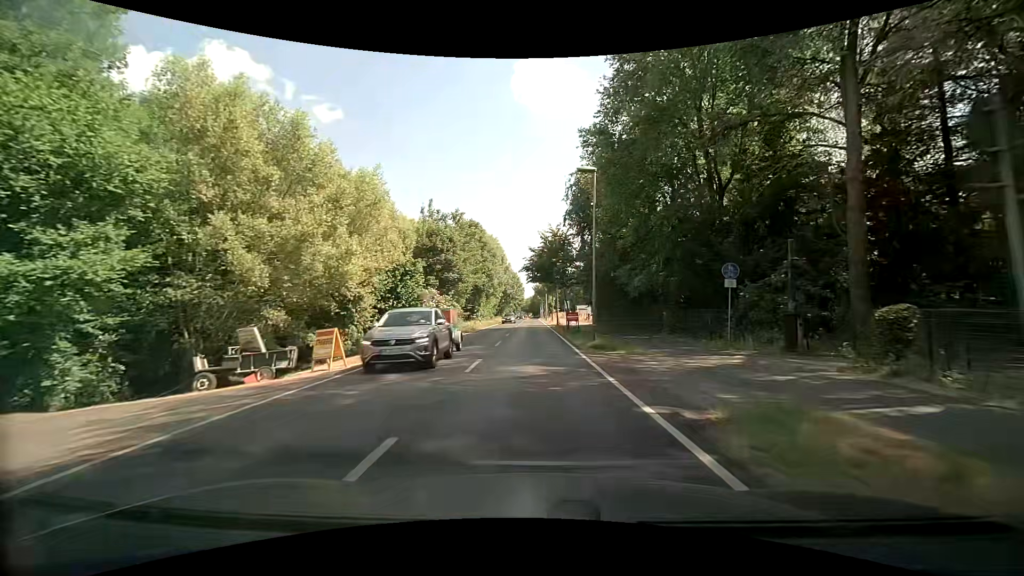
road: secondary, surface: asphalt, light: Day
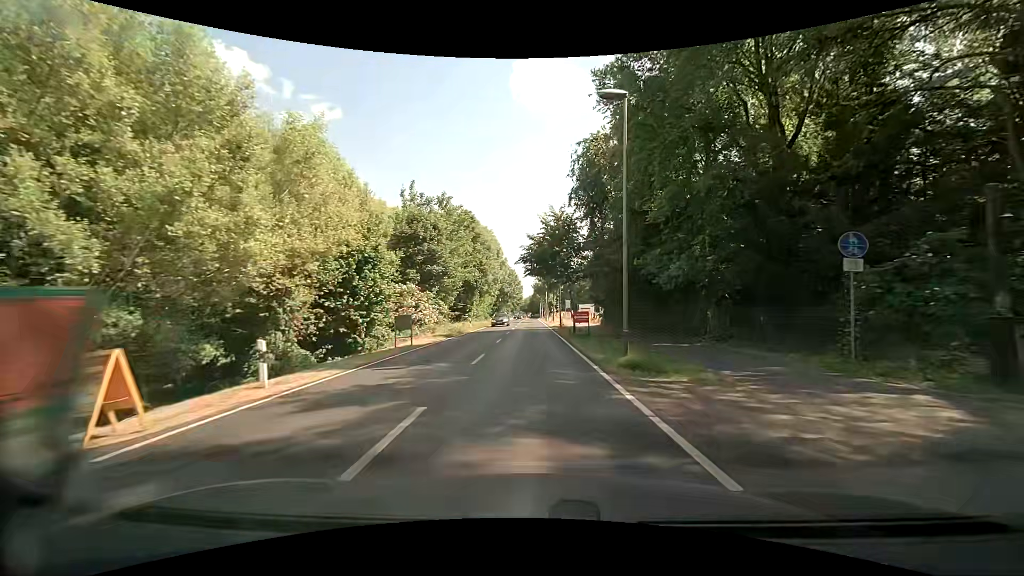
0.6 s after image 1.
(0.0, +7.3) m; +1°
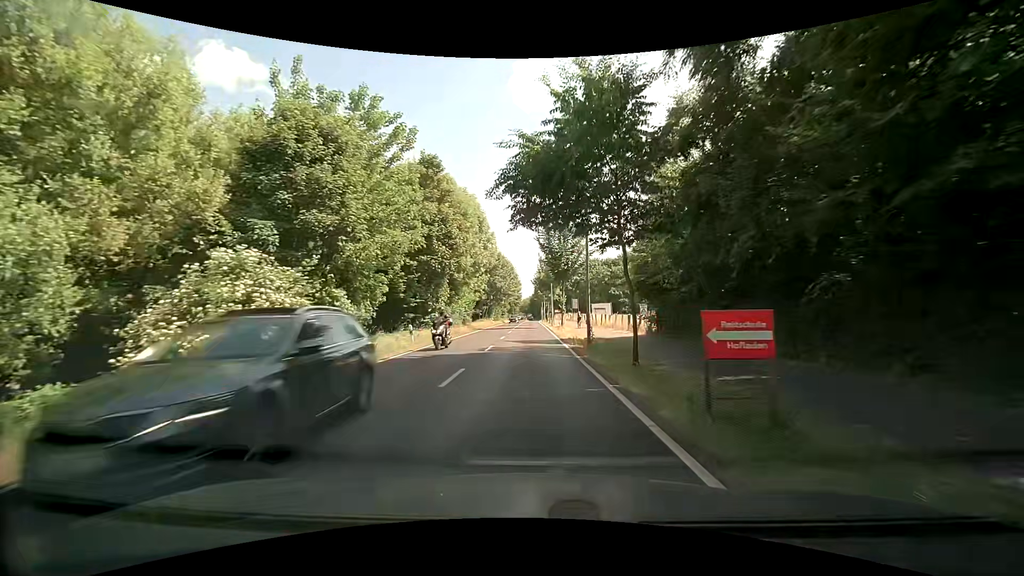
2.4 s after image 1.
(-0.4, +21.8) m; -1°
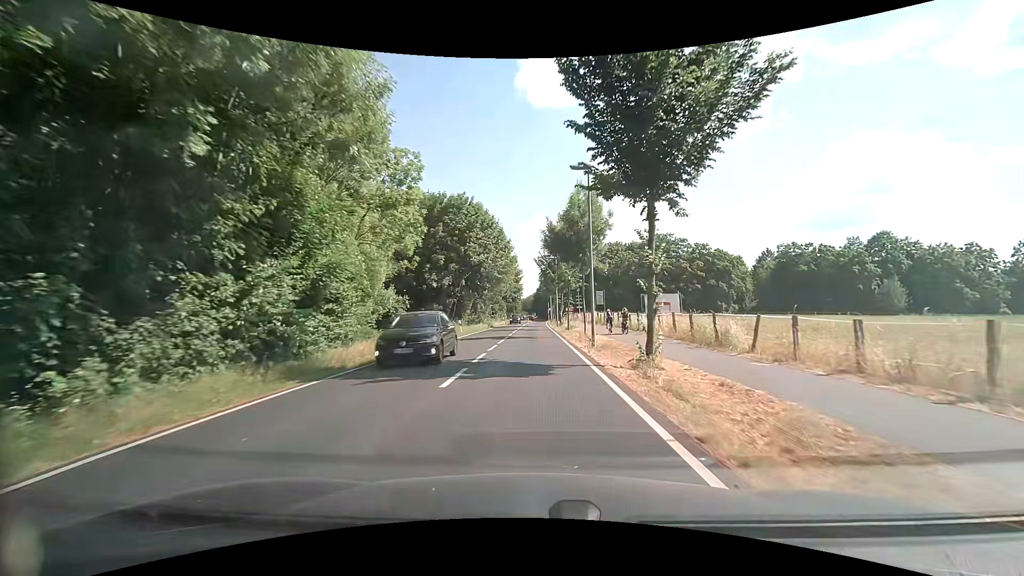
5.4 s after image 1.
(-0.1, +36.0) m; 0°
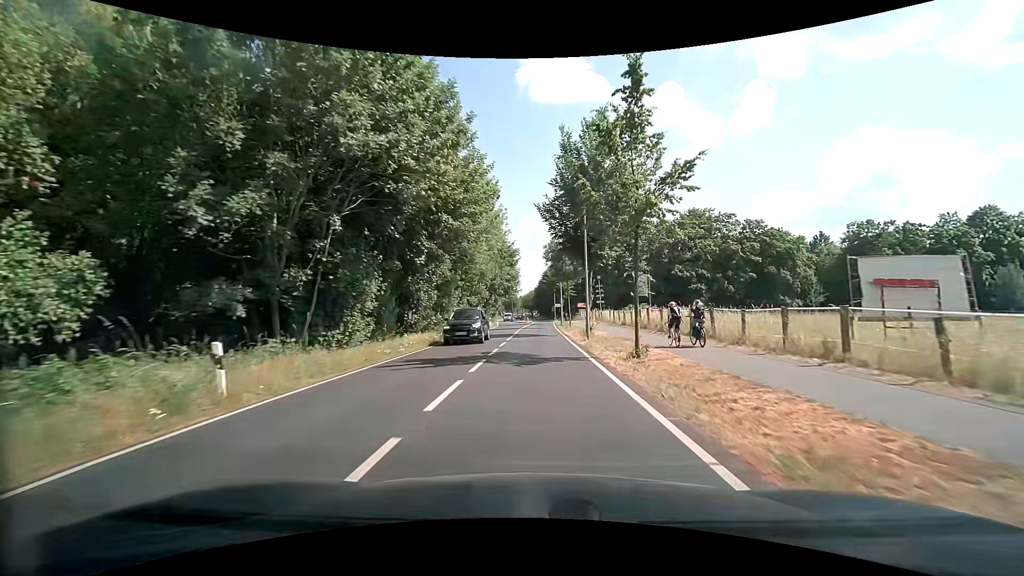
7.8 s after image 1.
(-0.4, +29.1) m; -1°
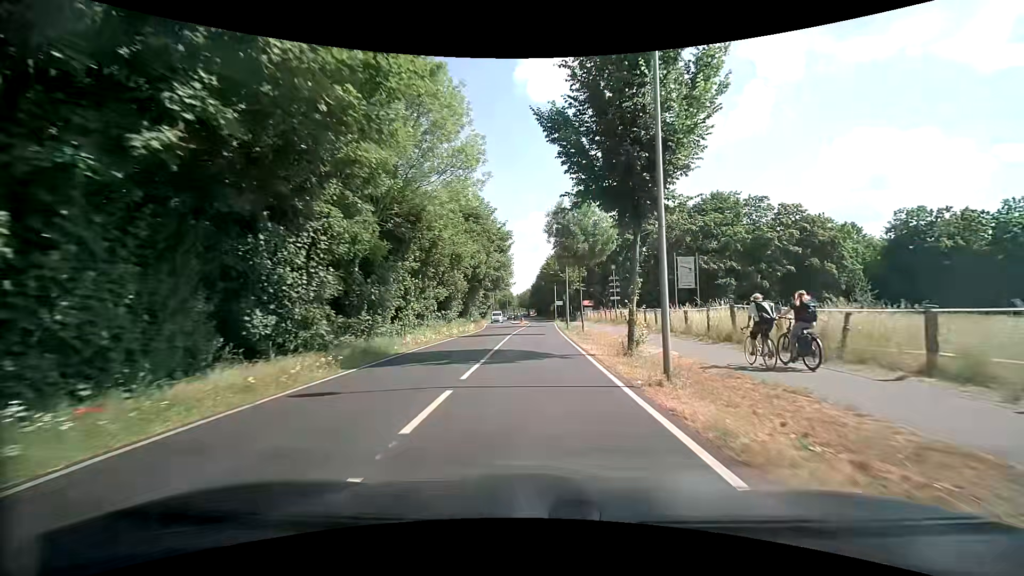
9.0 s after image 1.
(+0.1, +14.7) m; +1°
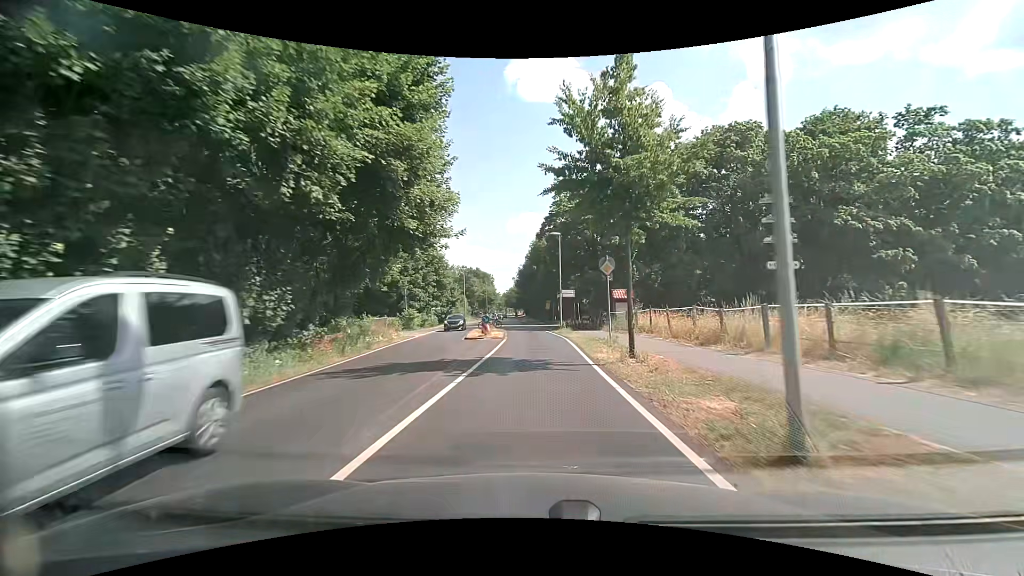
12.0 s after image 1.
(+0.2, +37.4) m; +1°
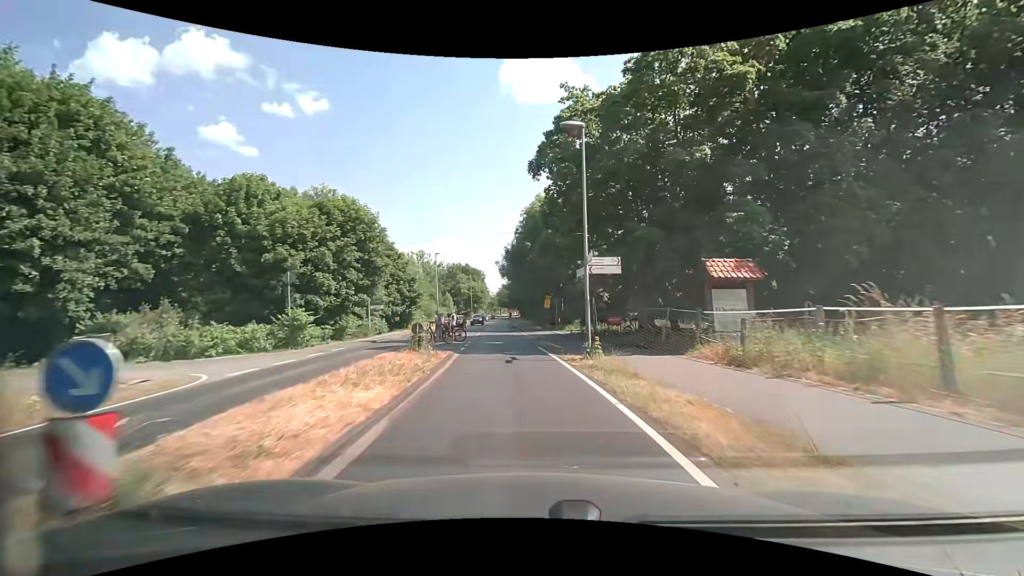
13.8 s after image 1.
(+0.2, +22.6) m; 0°
(0, +10) (-1, +20) (-1, +30) (-2, +40) (-3, +50) (-3, +60) (-4, +70) (-4, +80) (-5, +90) (-5, +100) m
